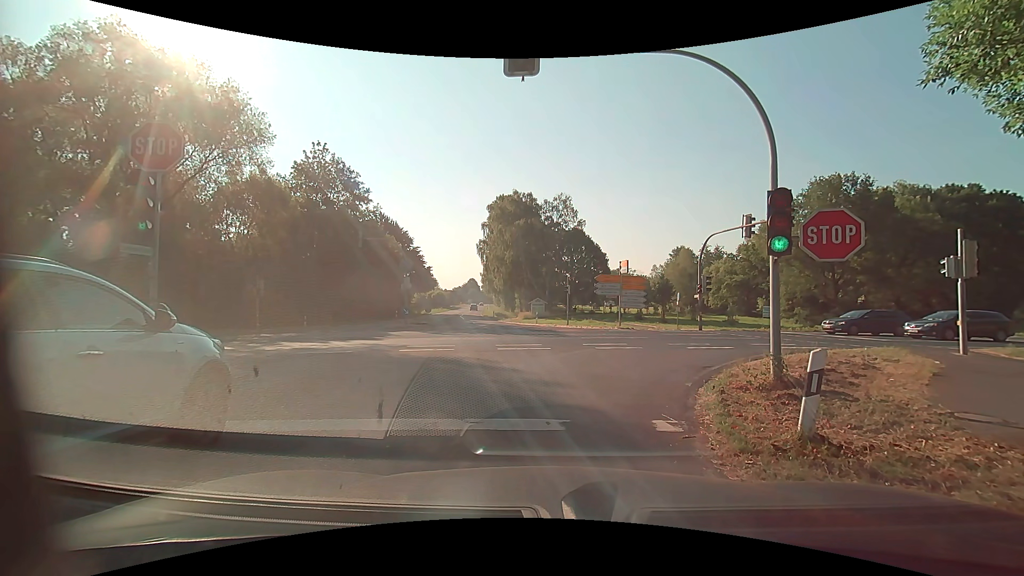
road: secondary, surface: asphalt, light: Day
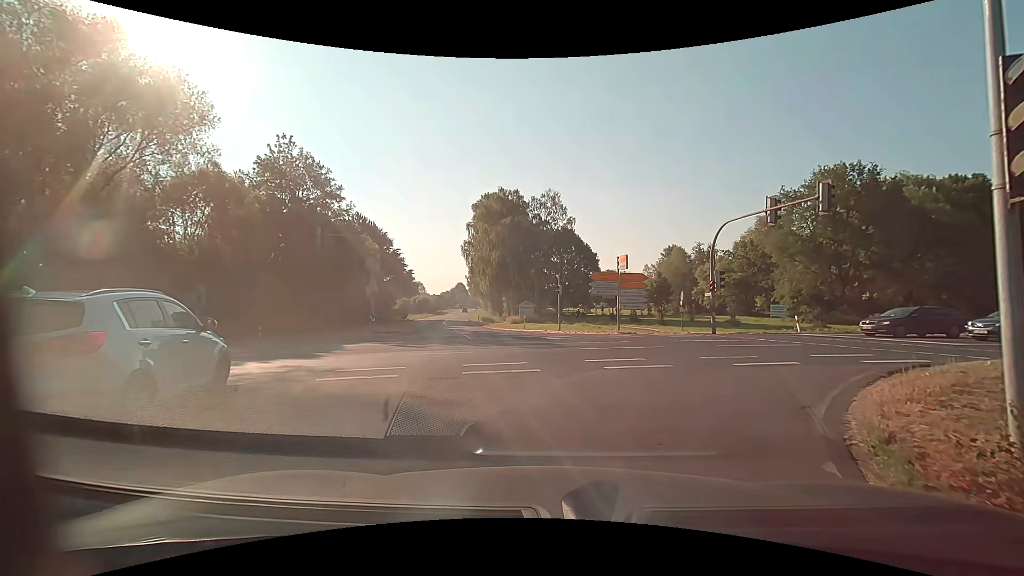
(+0.2, +5.2) m; +3°
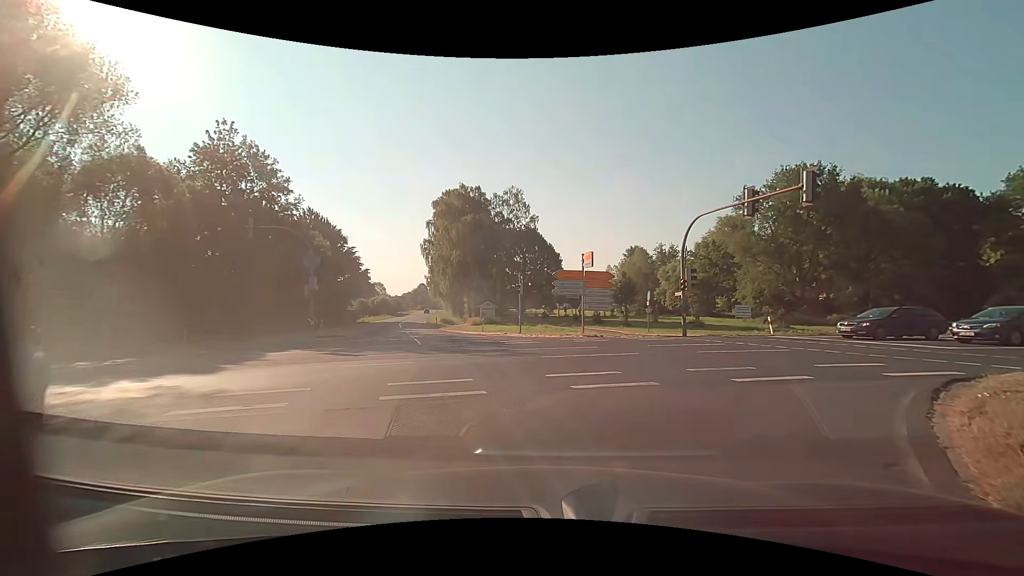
(+0.1, +2.8) m; +4°
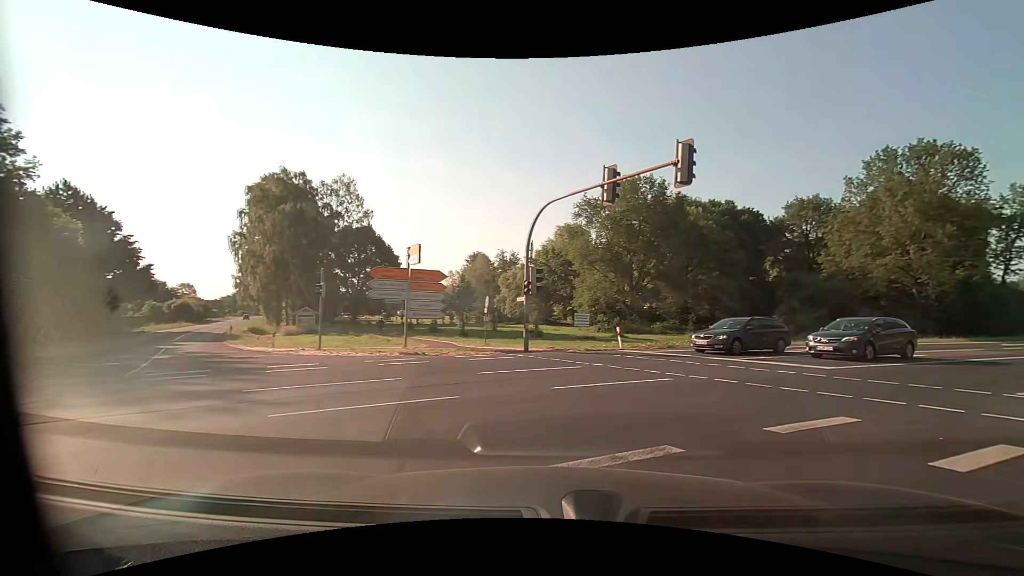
(+0.9, +6.5) m; +18°
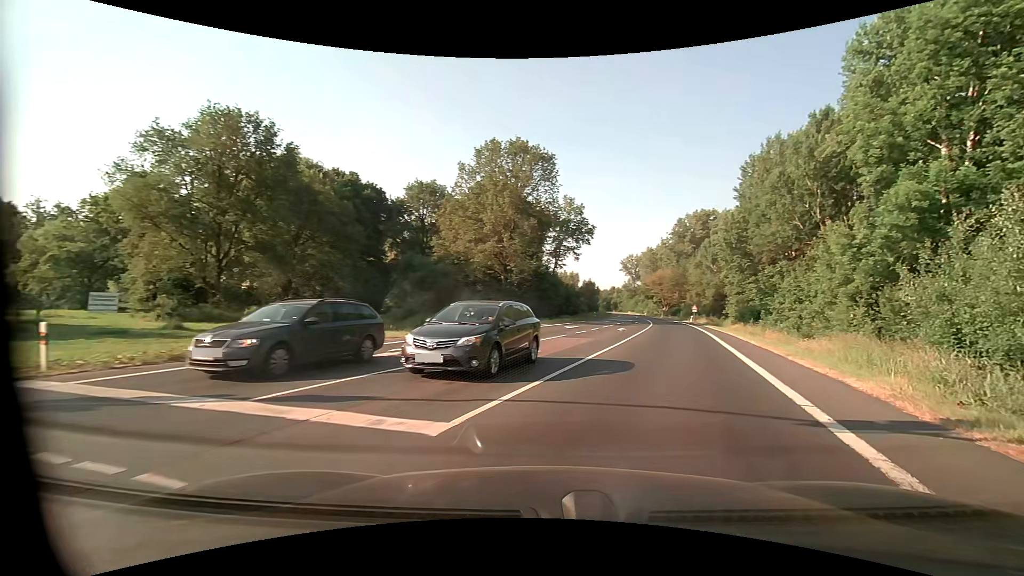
(+3.7, +10.2) m; +41°
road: primary
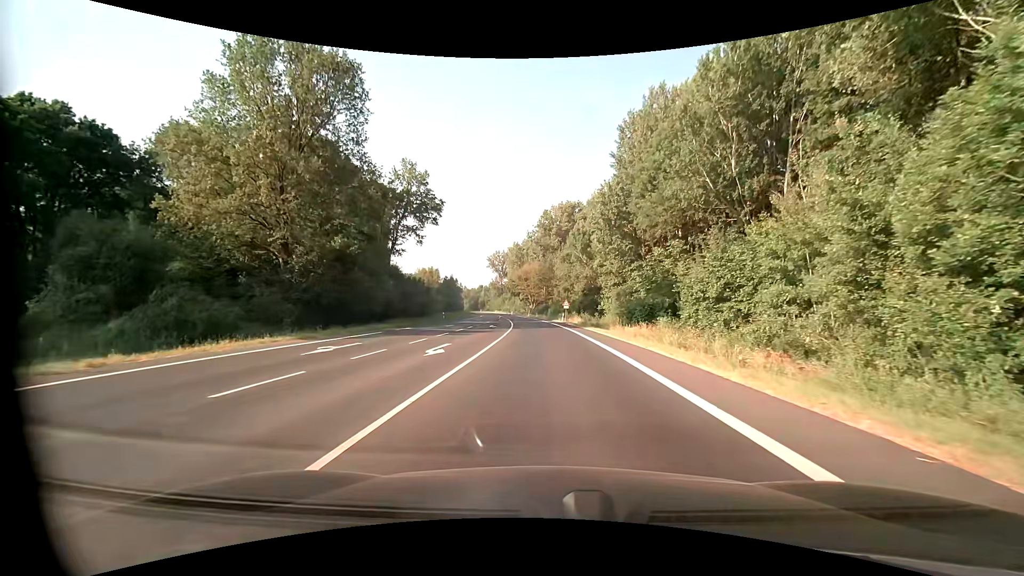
(+4.5, +21.0) m; +14°
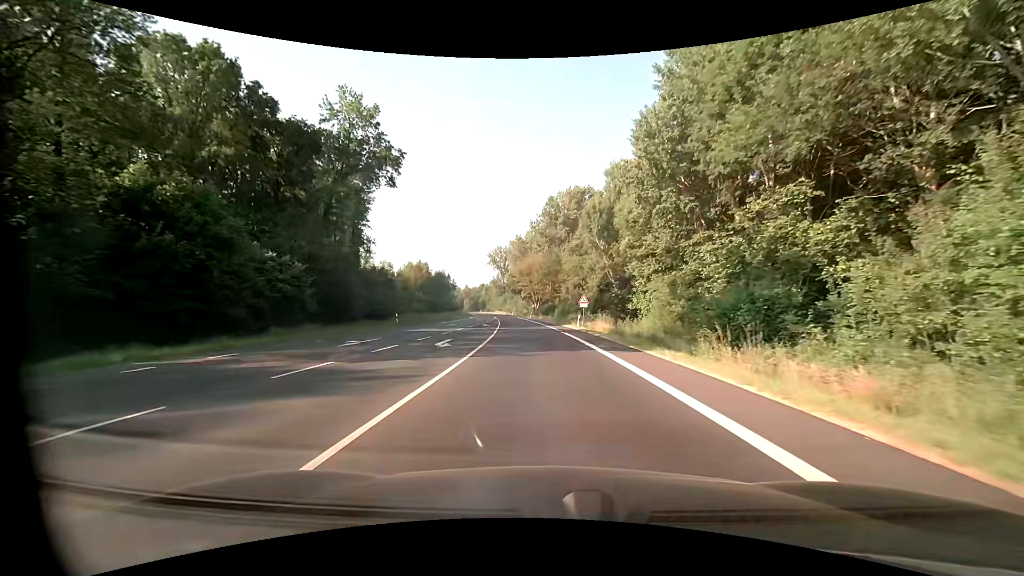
(-0.1, +22.3) m; -1°
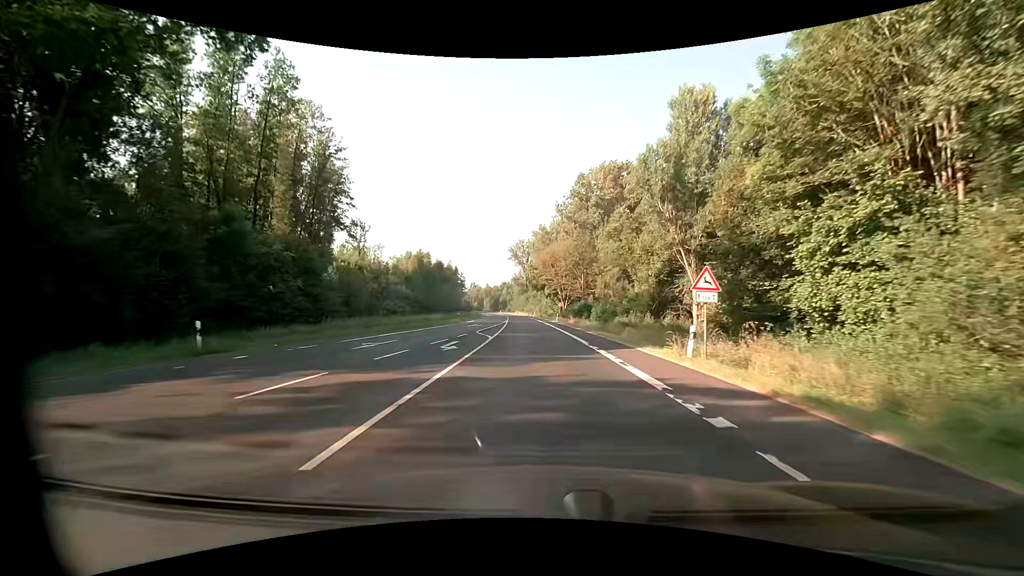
(-0.8, +26.9) m; -3°
(0, +10) (0, +20) (-1, +30) (-1, +40) (-2, +50) (-2, +60) (-3, +70) (-4, +80) (-5, +90) (-6, +100) m
